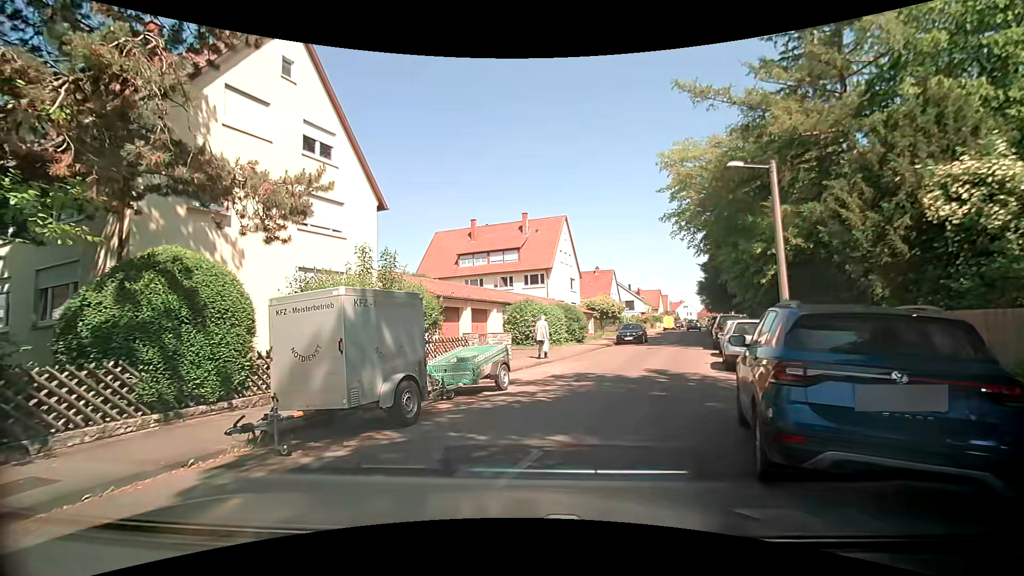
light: Day
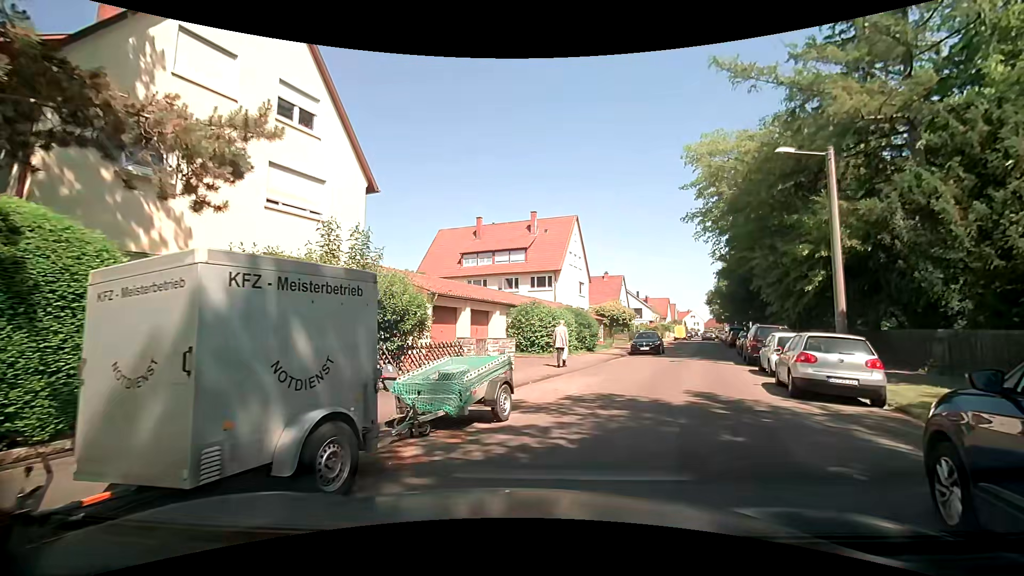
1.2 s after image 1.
(-0.1, +3.2) m; -2°
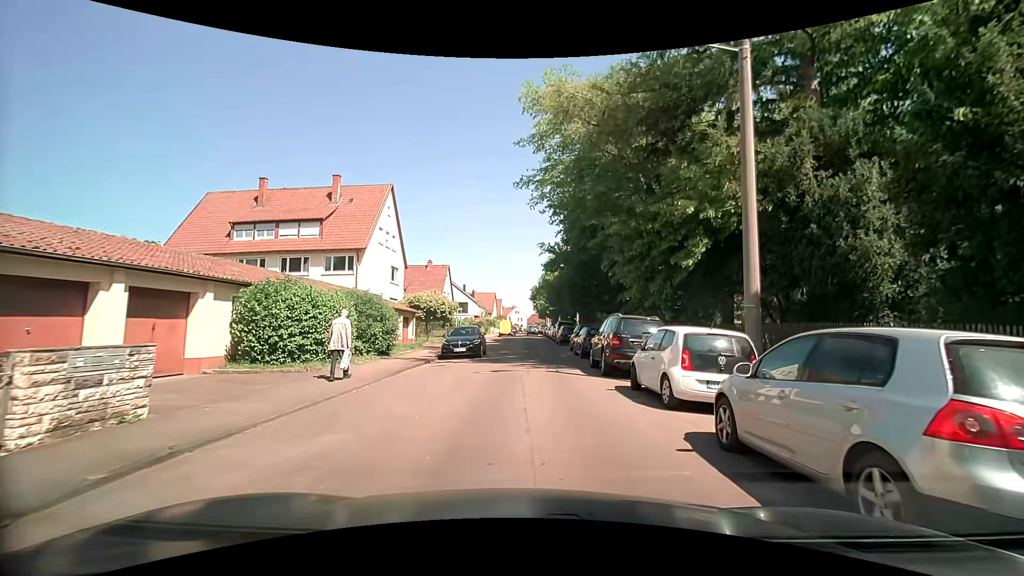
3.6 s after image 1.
(+2.0, +9.3) m; +19°
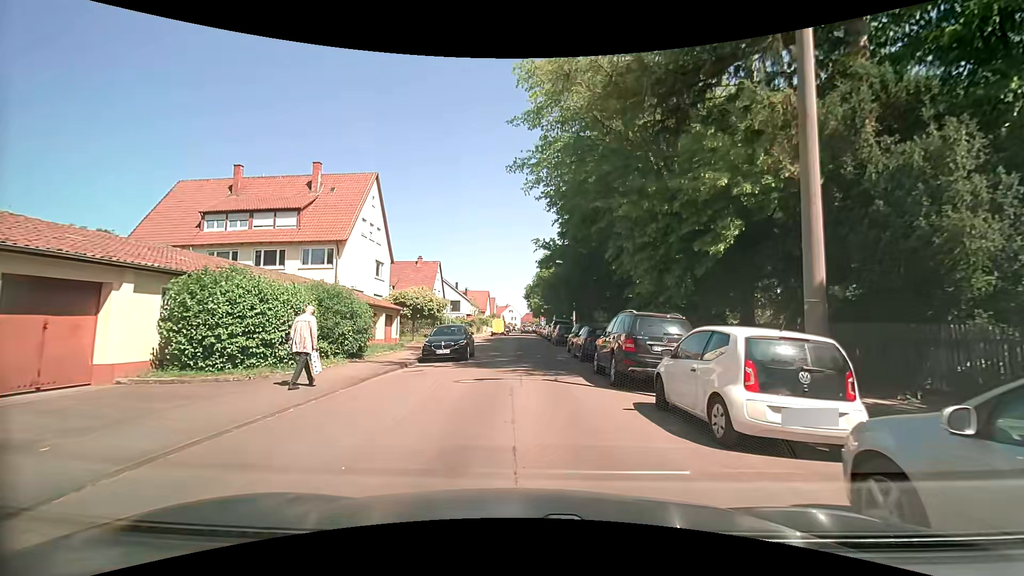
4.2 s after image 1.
(+0.1, +2.7) m; +2°
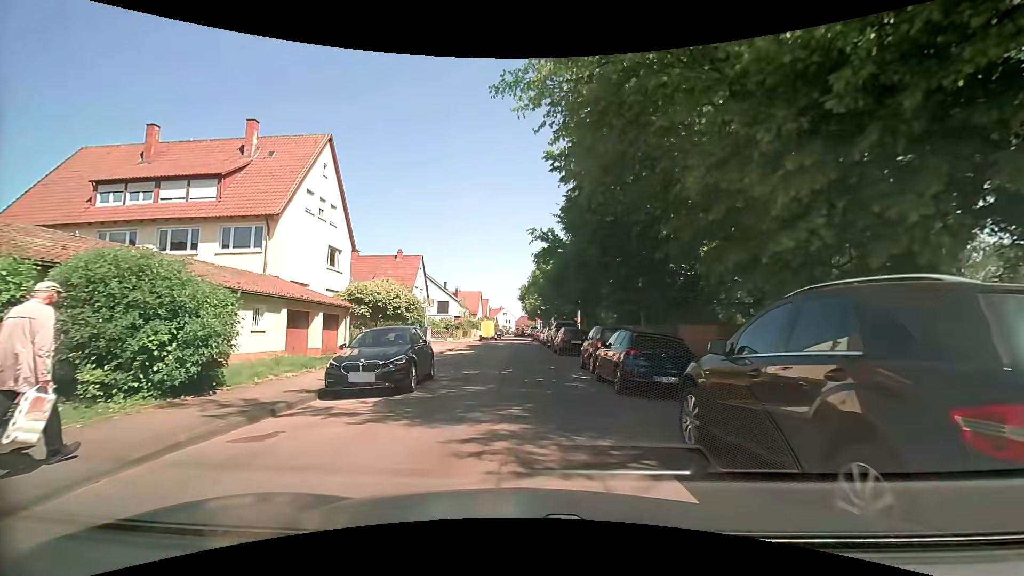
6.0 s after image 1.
(0.0, +8.8) m; +1°
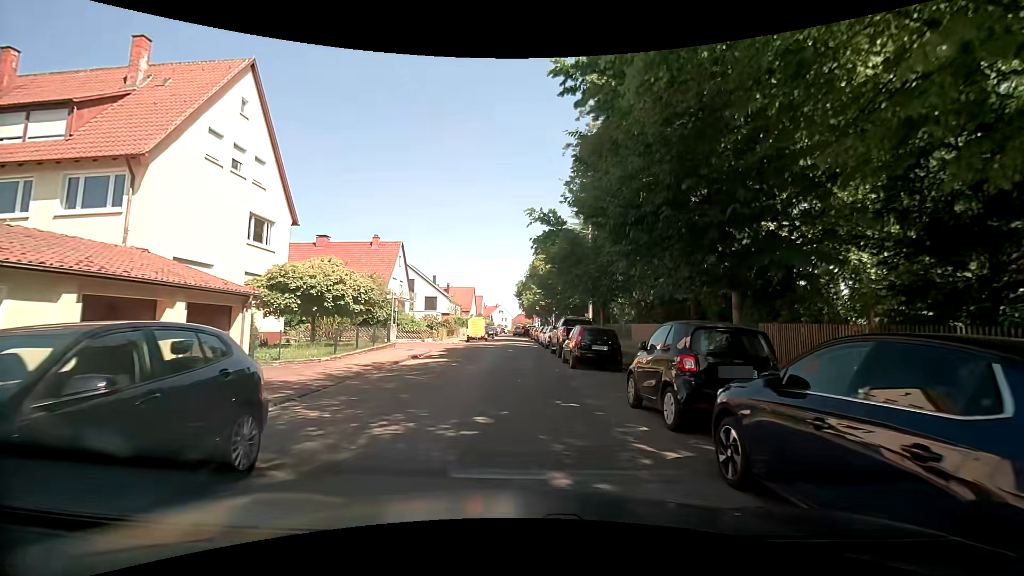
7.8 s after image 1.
(0.0, +8.9) m; 0°
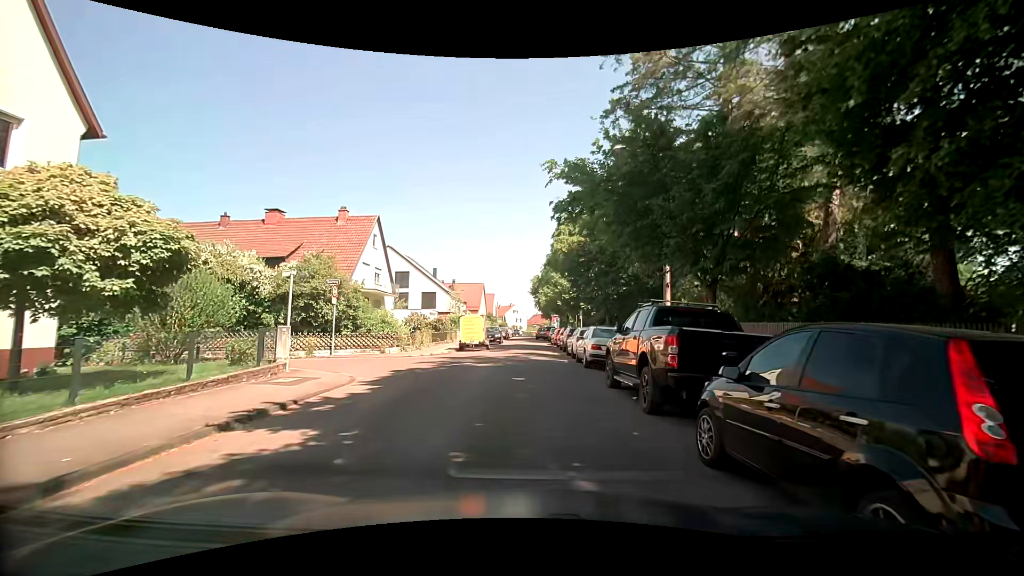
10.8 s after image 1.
(-0.3, +13.9) m; -1°
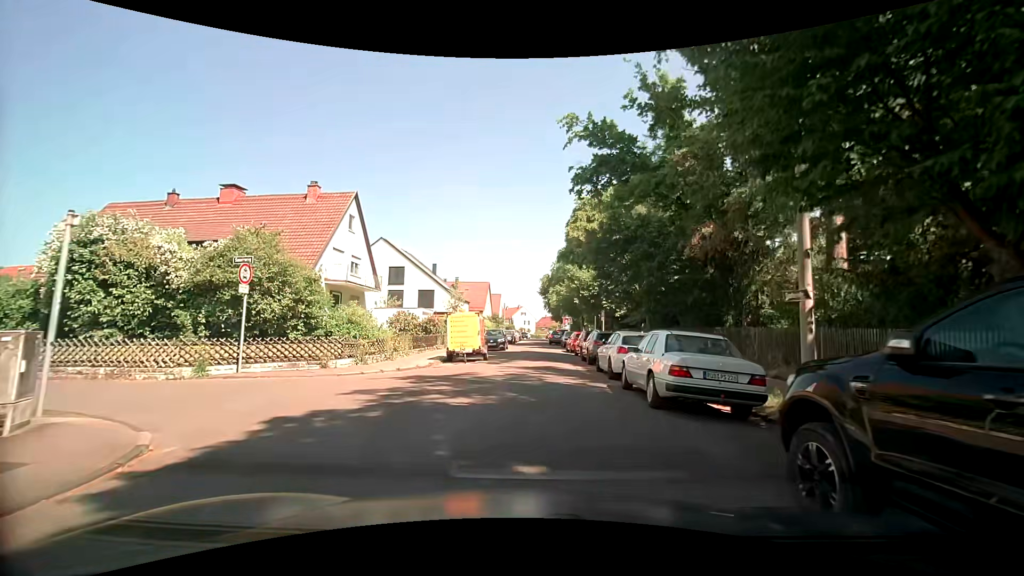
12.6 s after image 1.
(-0.2, +7.8) m; -3°
